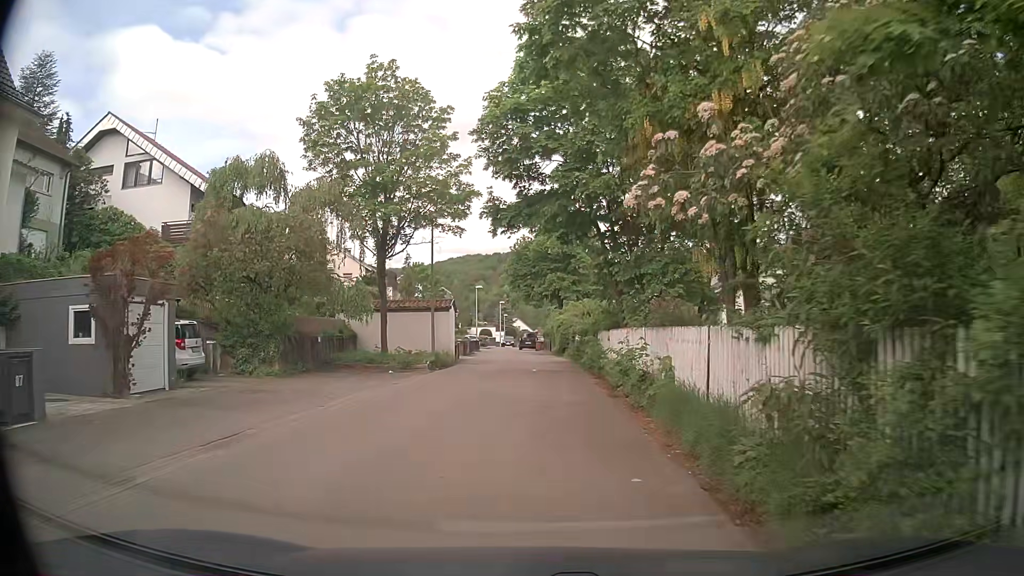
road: residential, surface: asphalt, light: Day
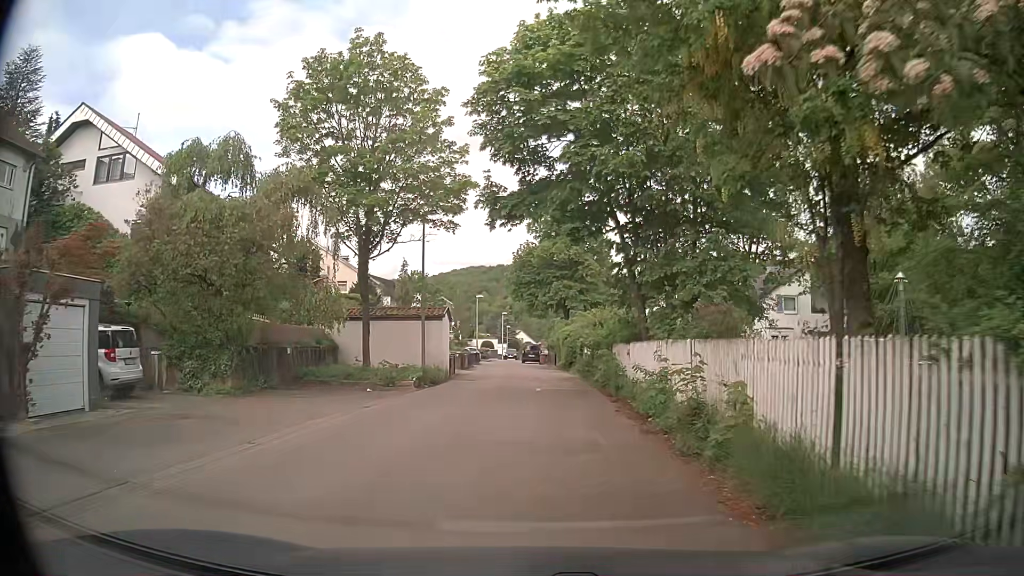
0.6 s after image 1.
(0.0, +3.6) m; -1°
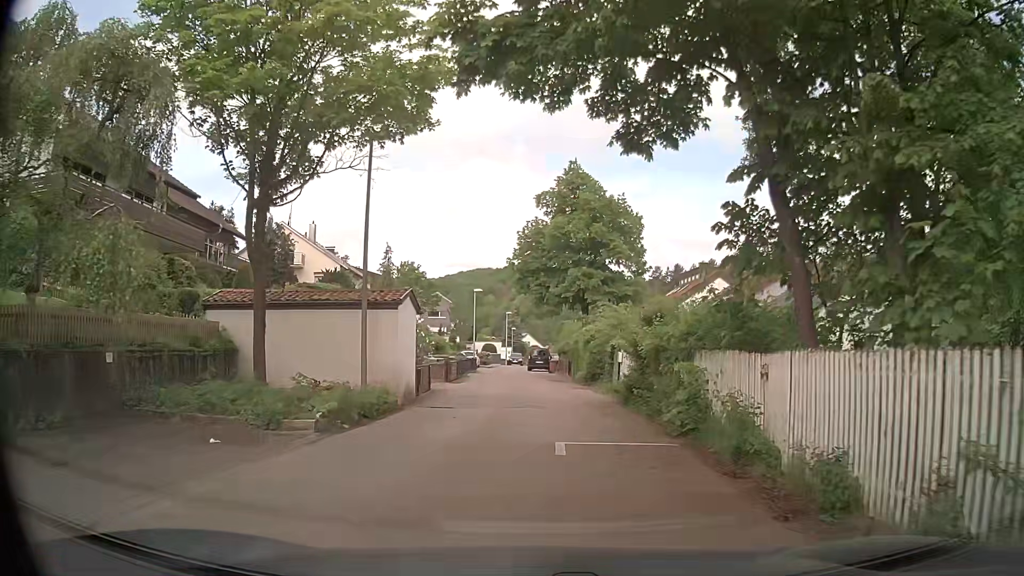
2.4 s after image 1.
(+0.2, +10.3) m; 0°
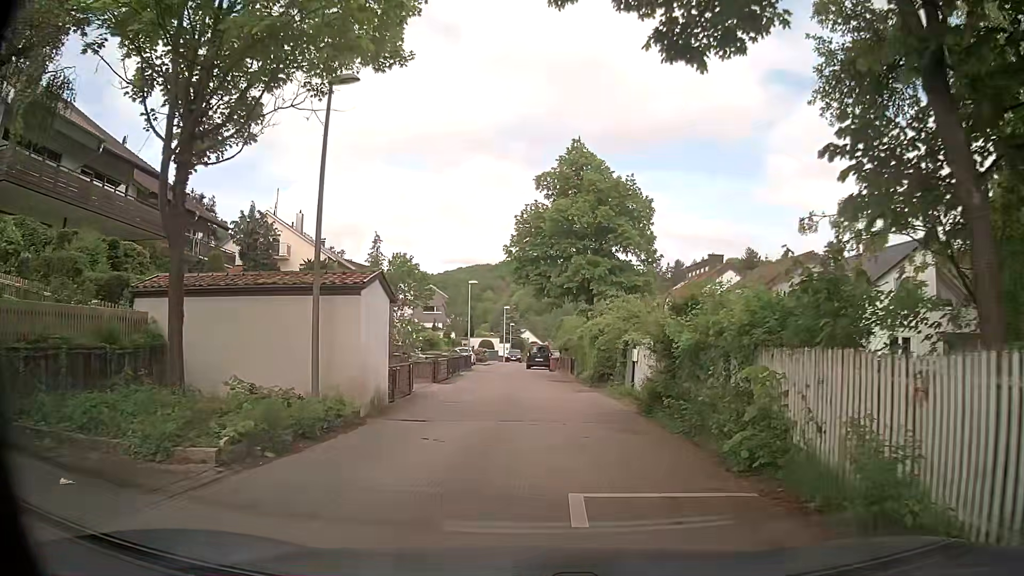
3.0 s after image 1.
(+0.1, +3.6) m; +2°
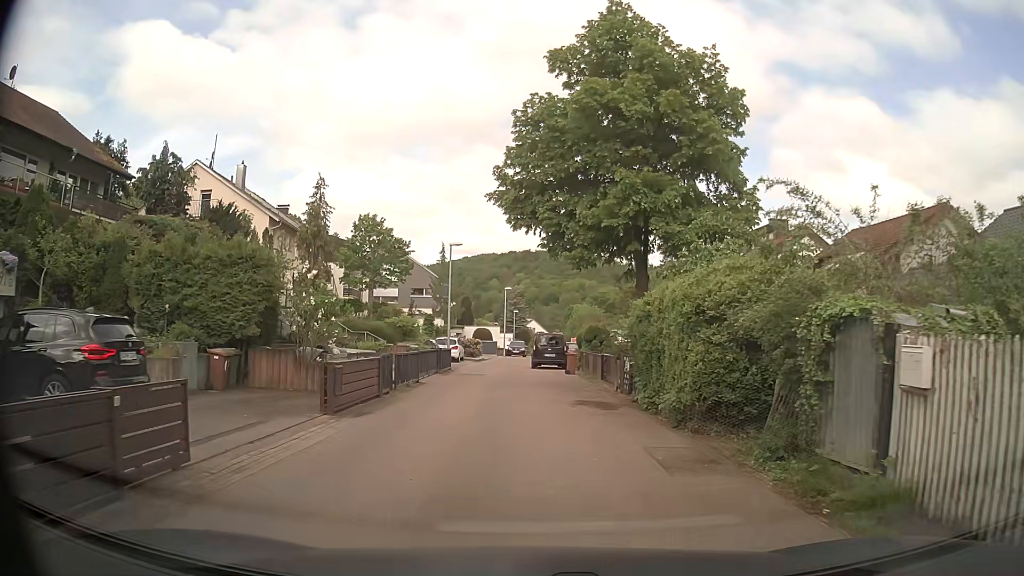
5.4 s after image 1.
(-0.3, +14.5) m; 0°
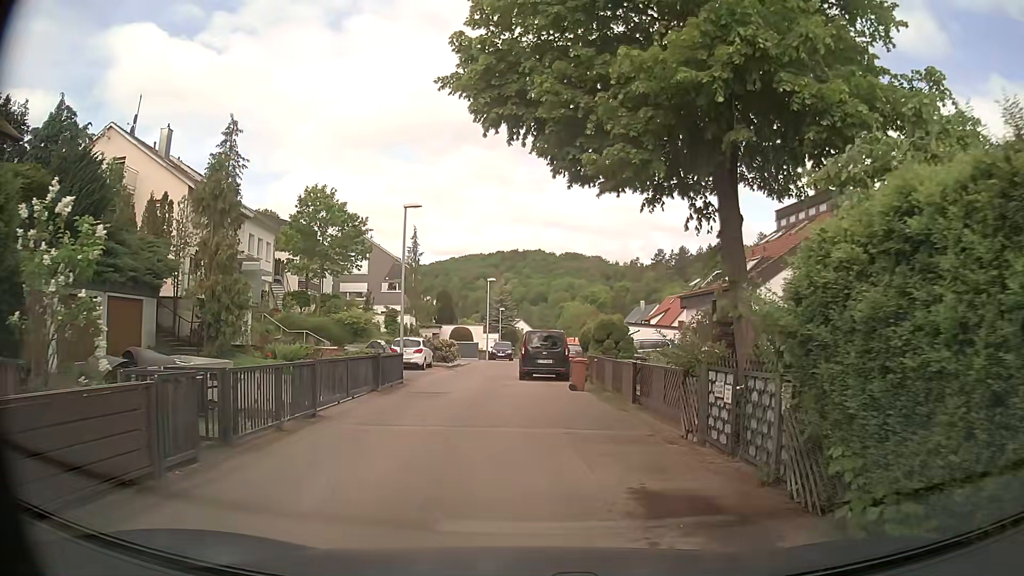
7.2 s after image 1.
(-0.3, +9.6) m; +1°
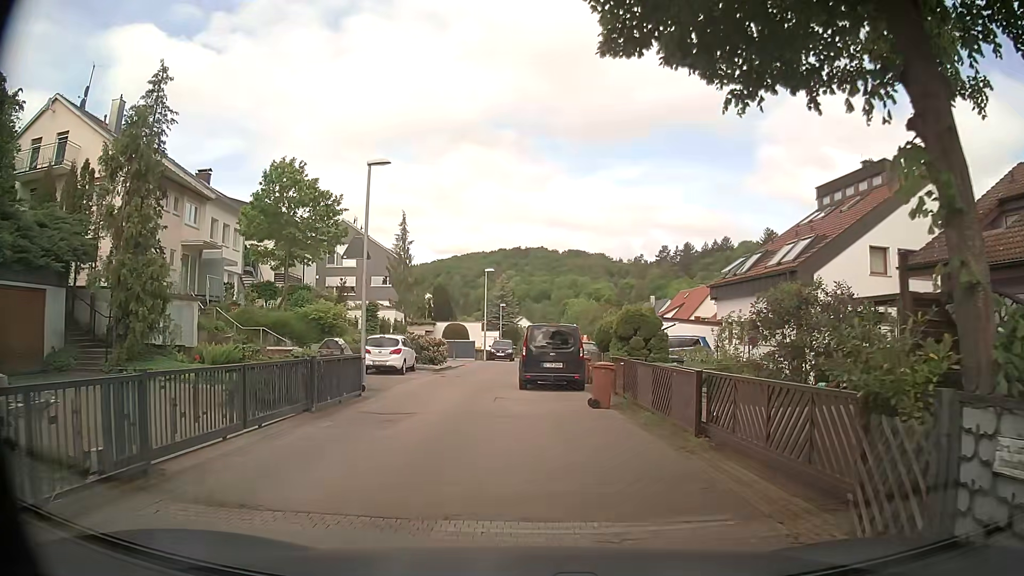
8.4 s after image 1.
(-0.1, +5.7) m; -2°
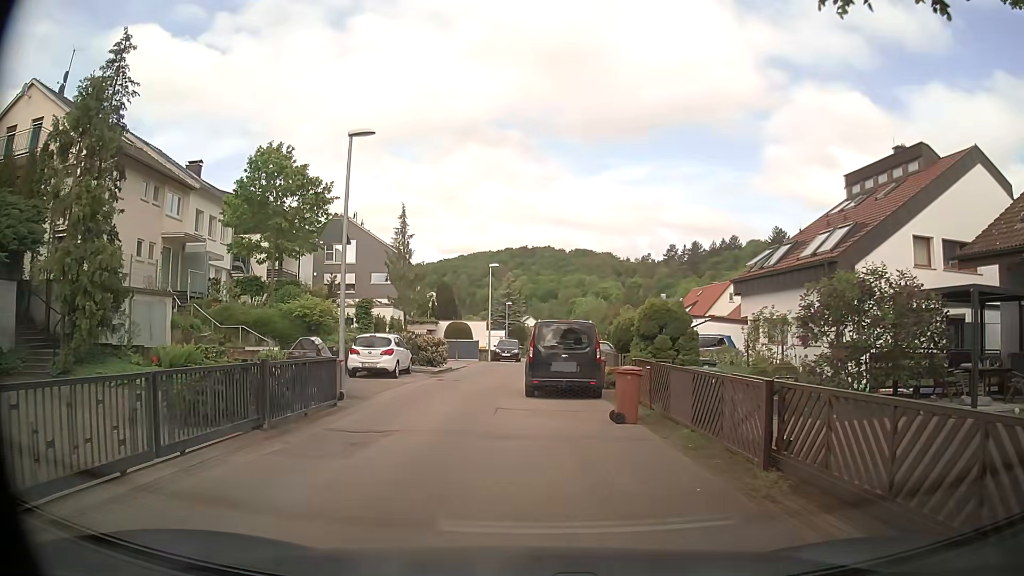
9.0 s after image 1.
(0.0, +2.6) m; -1°
